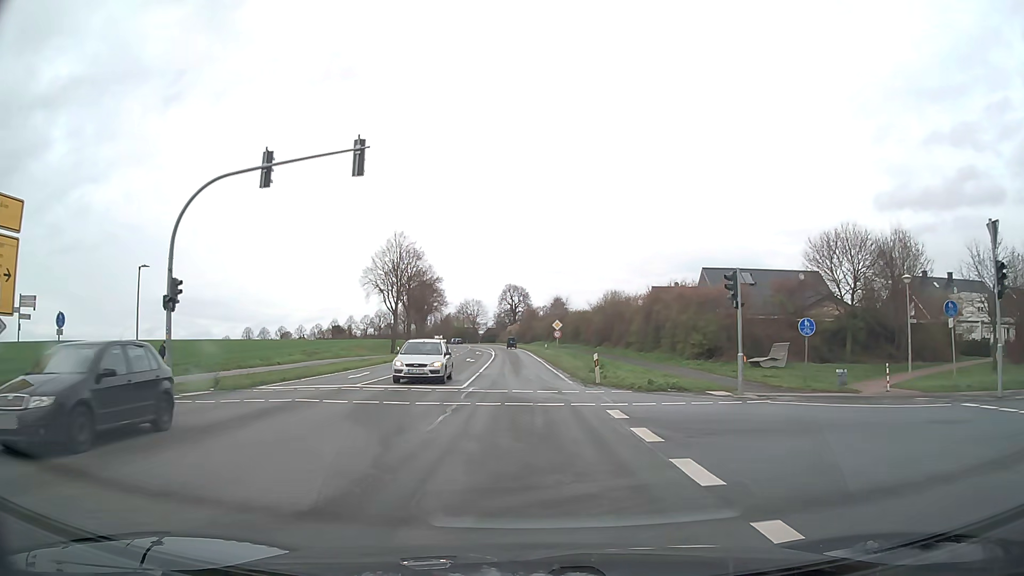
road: secondary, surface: asphalt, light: Day
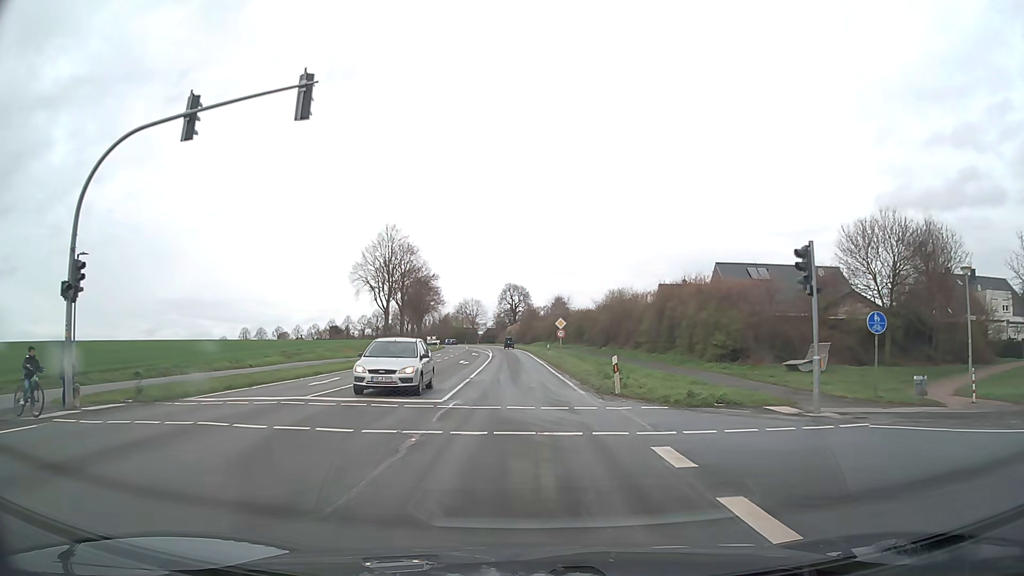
(0.0, +5.3) m; 0°
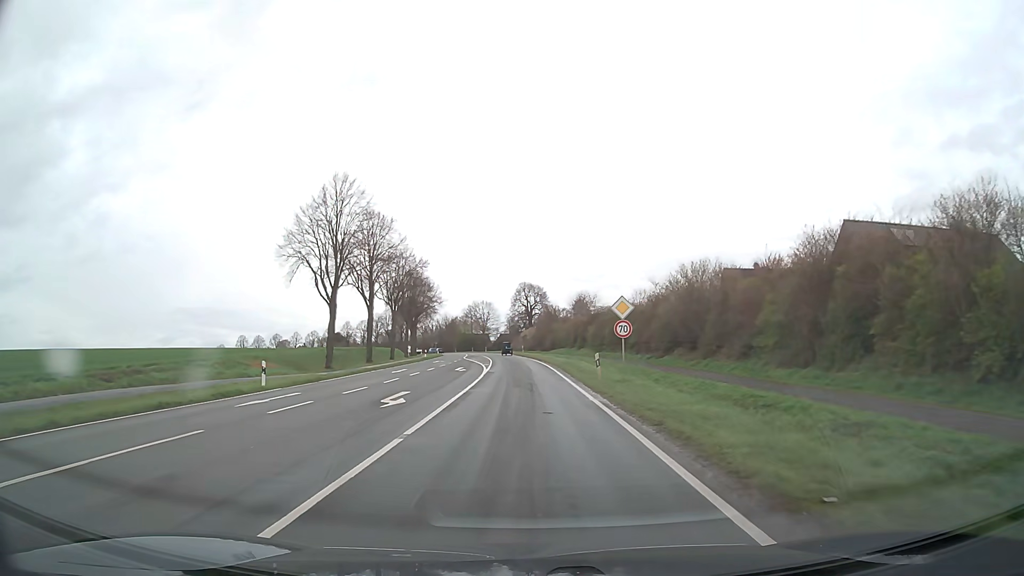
(-0.3, +26.7) m; -1°
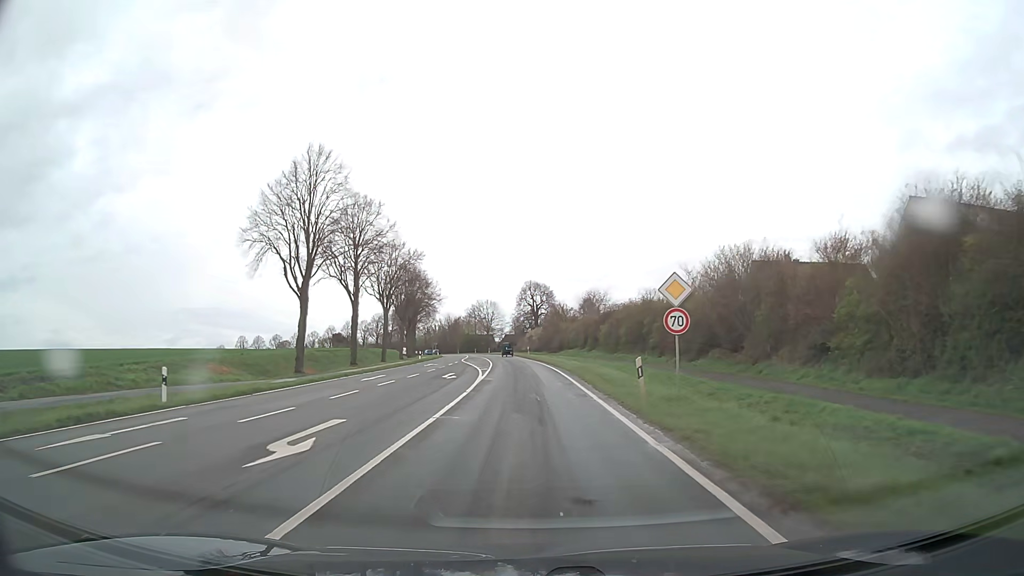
(0.0, +7.9) m; -1°
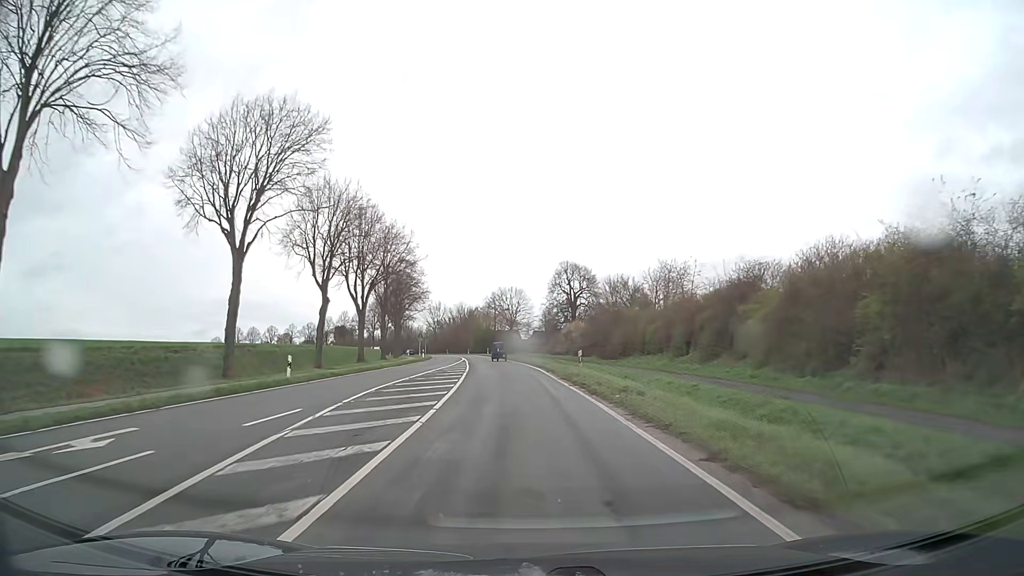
(-0.7, +43.5) m; -2°
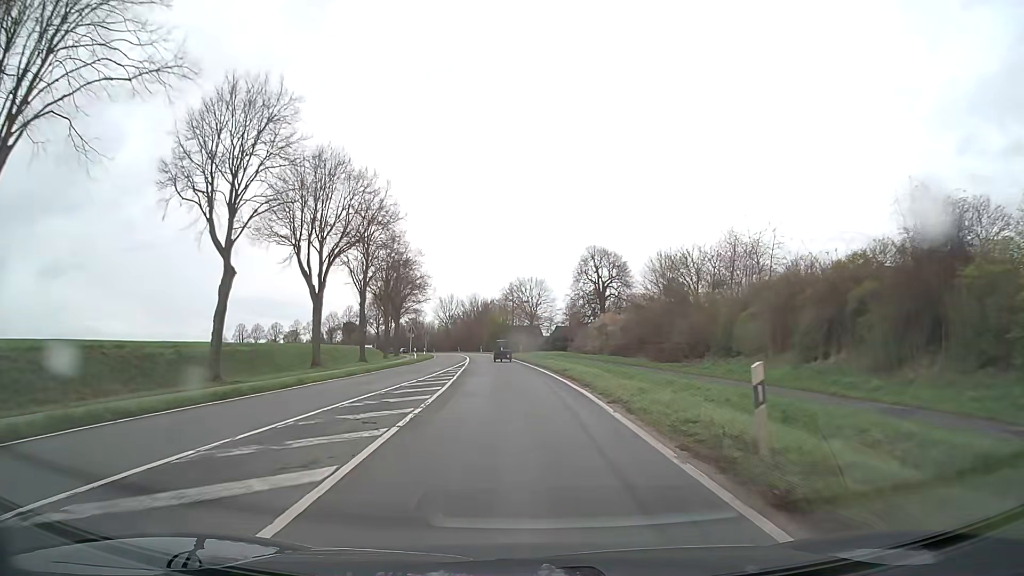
(-0.4, +17.7) m; -2°
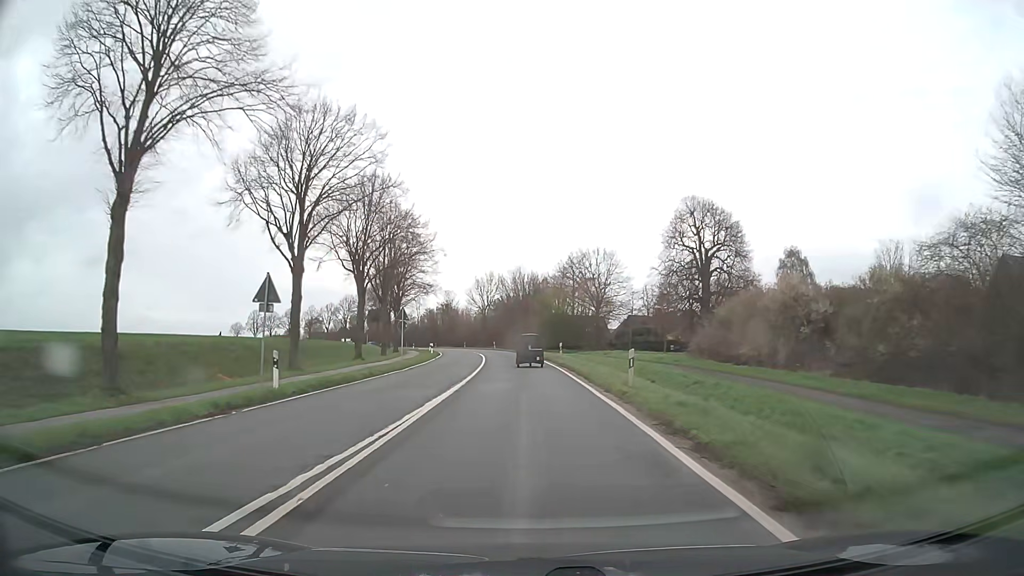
(-1.6, +40.5) m; -4°
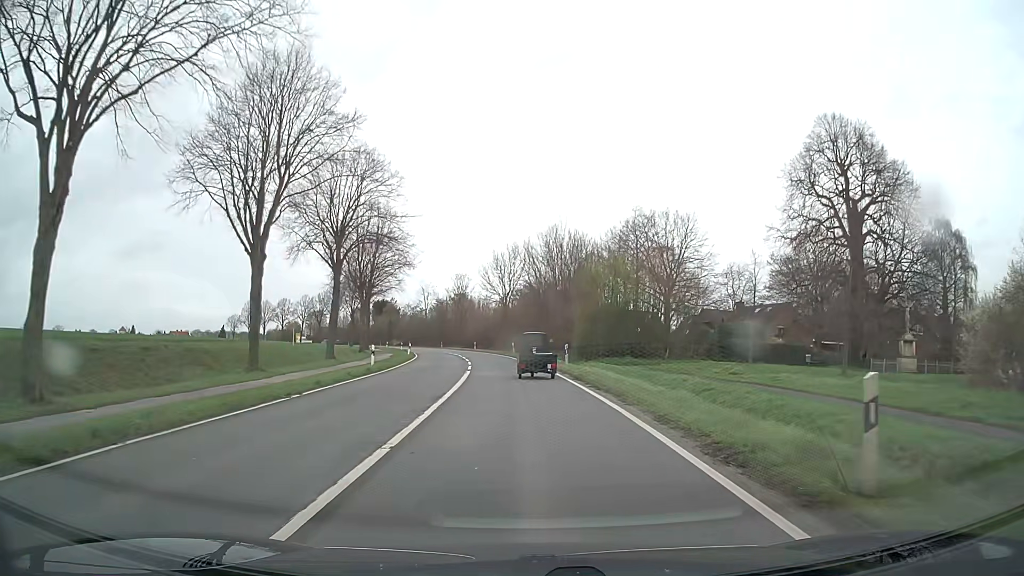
(-0.6, +34.3) m; -3°
